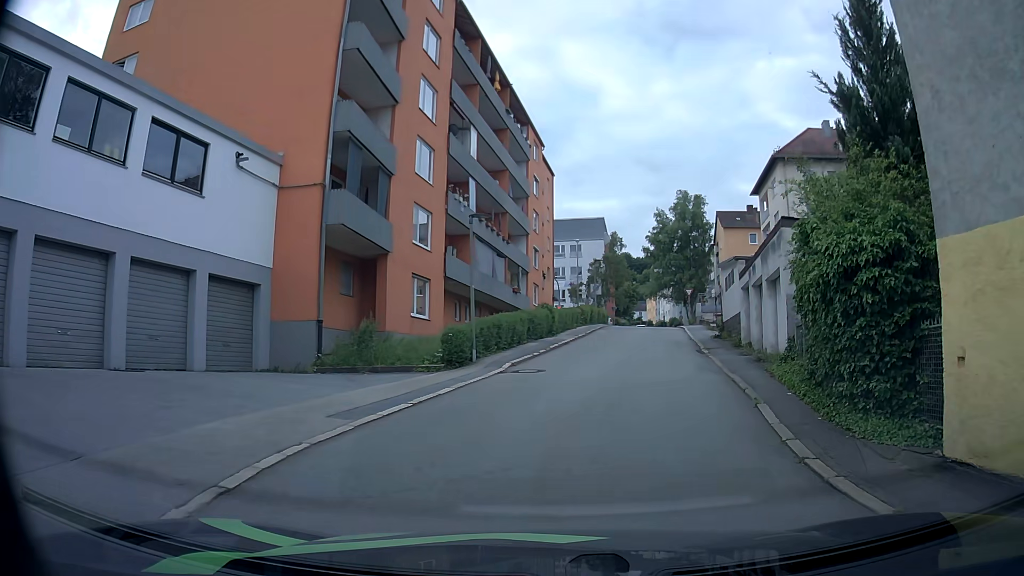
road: residential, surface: asphalt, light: Day
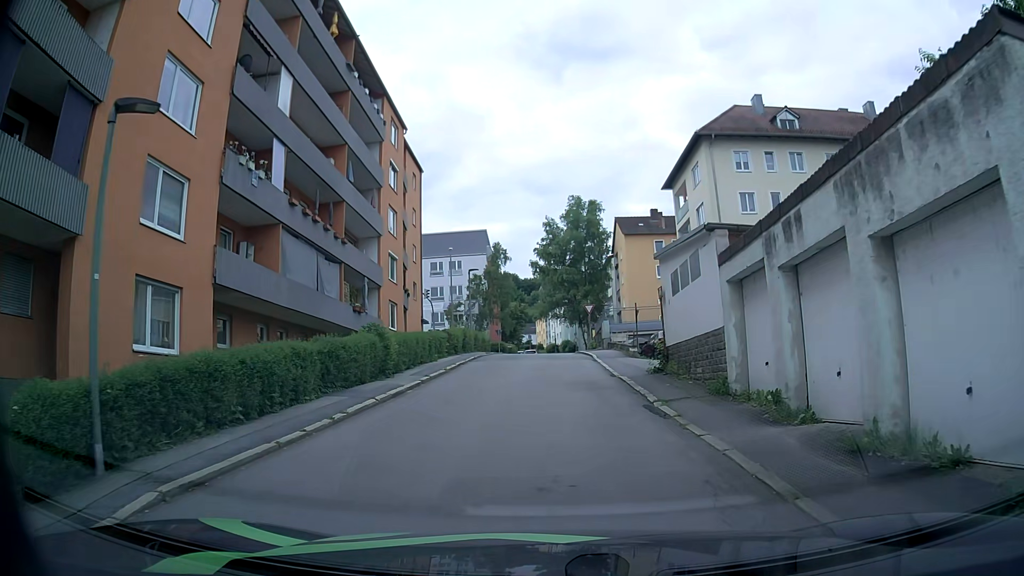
(+1.4, +11.8) m; +11°
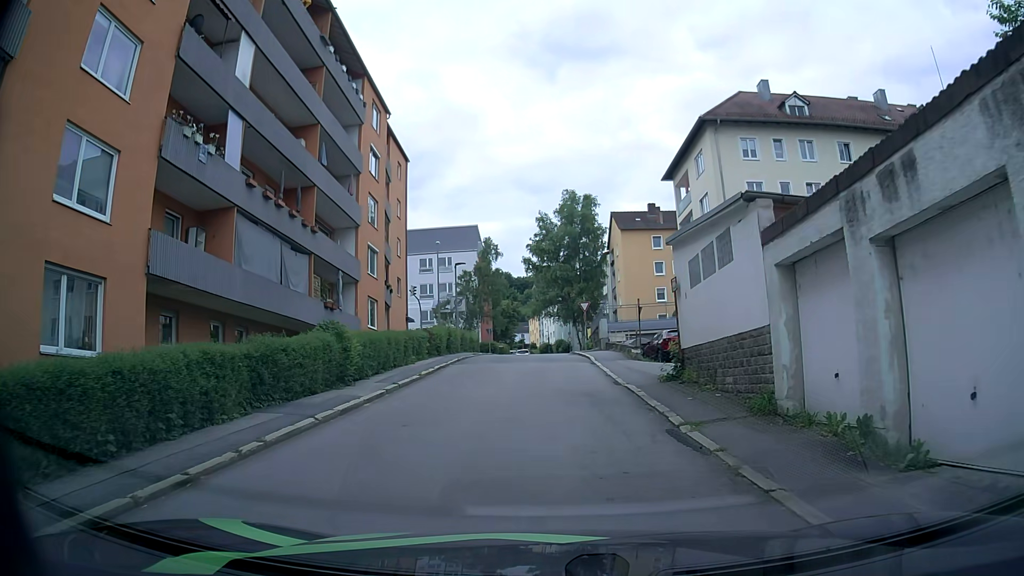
(0.0, +3.1) m; +1°
